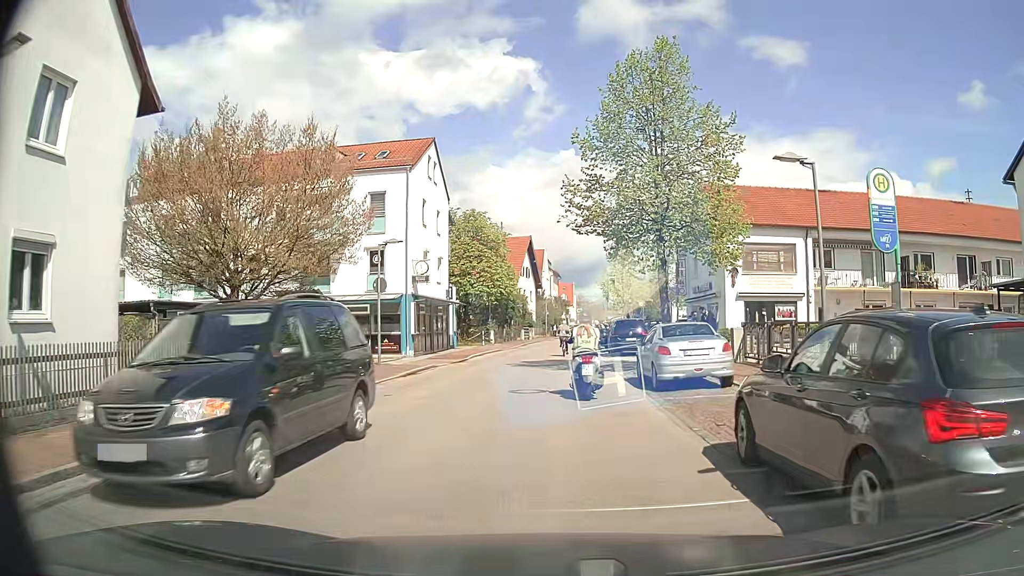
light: Day
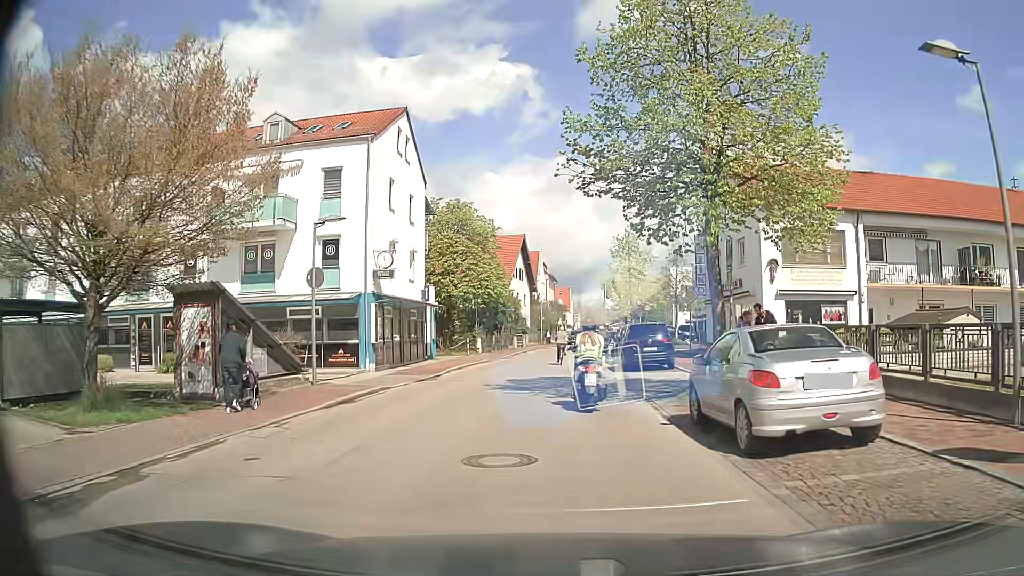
(0.0, +6.7) m; 0°
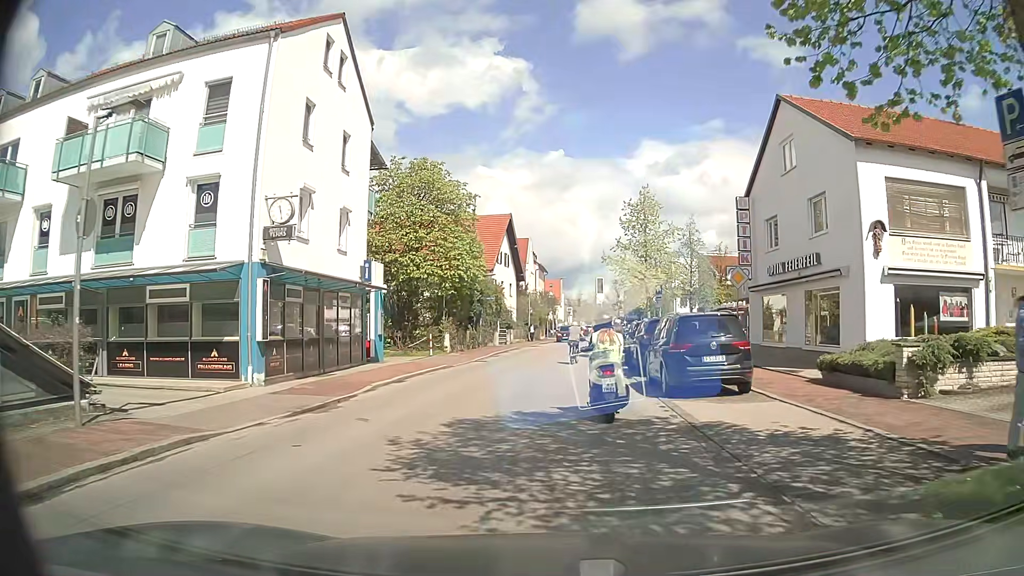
(+0.1, +10.0) m; +1°
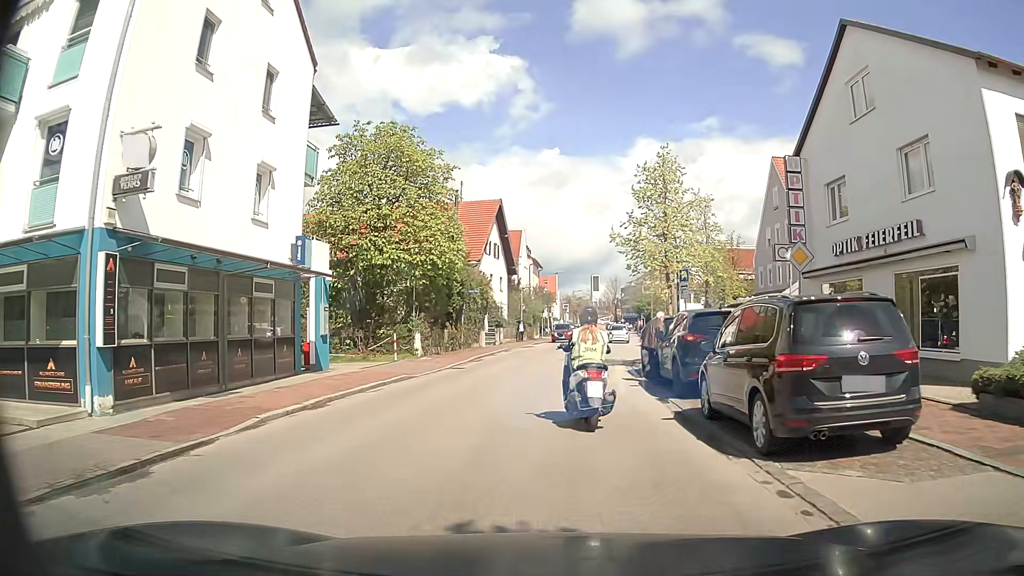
(+0.1, +6.4) m; +2°
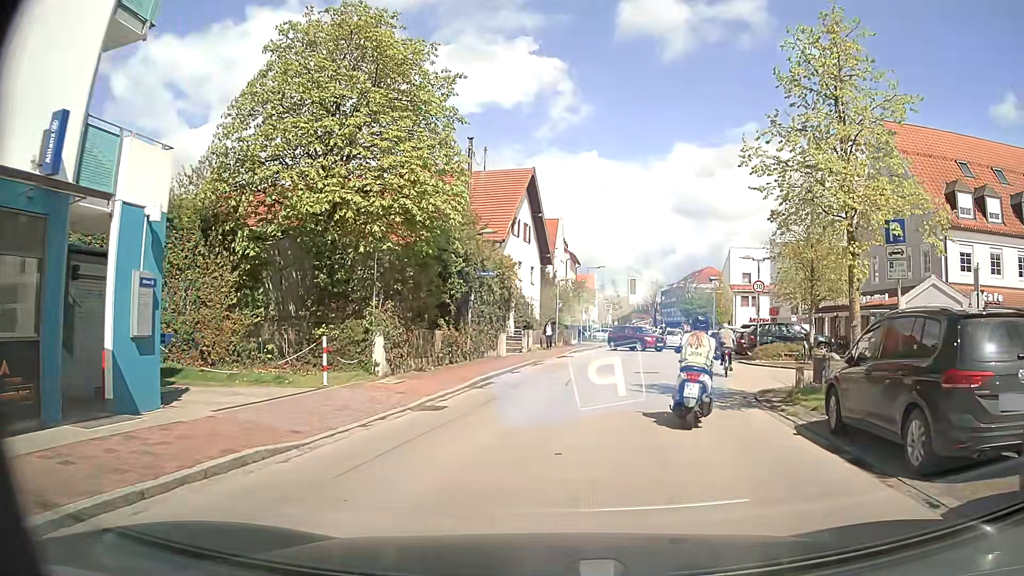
(-0.7, +12.1) m; -5°
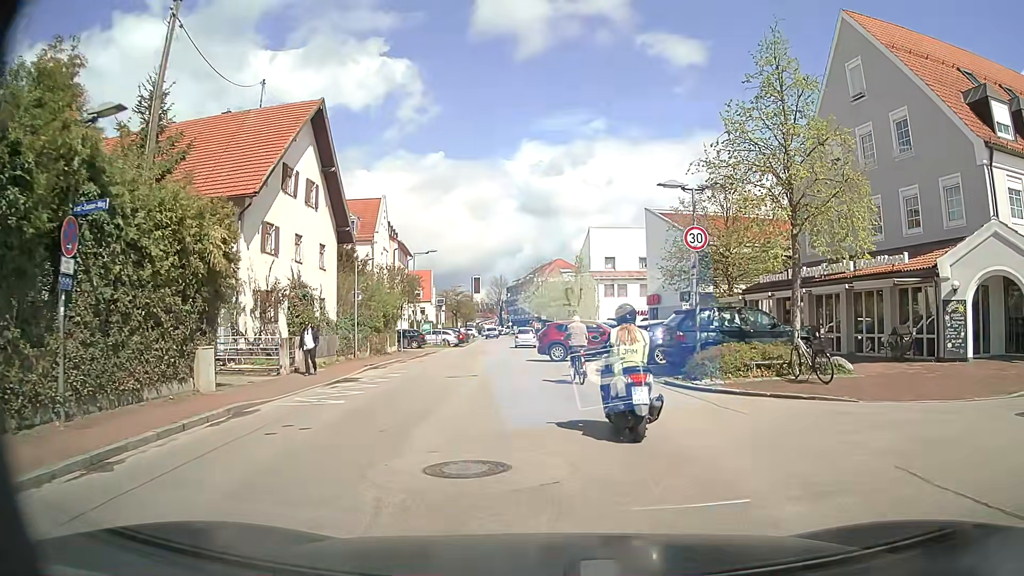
(+2.3, +14.7) m; +15°
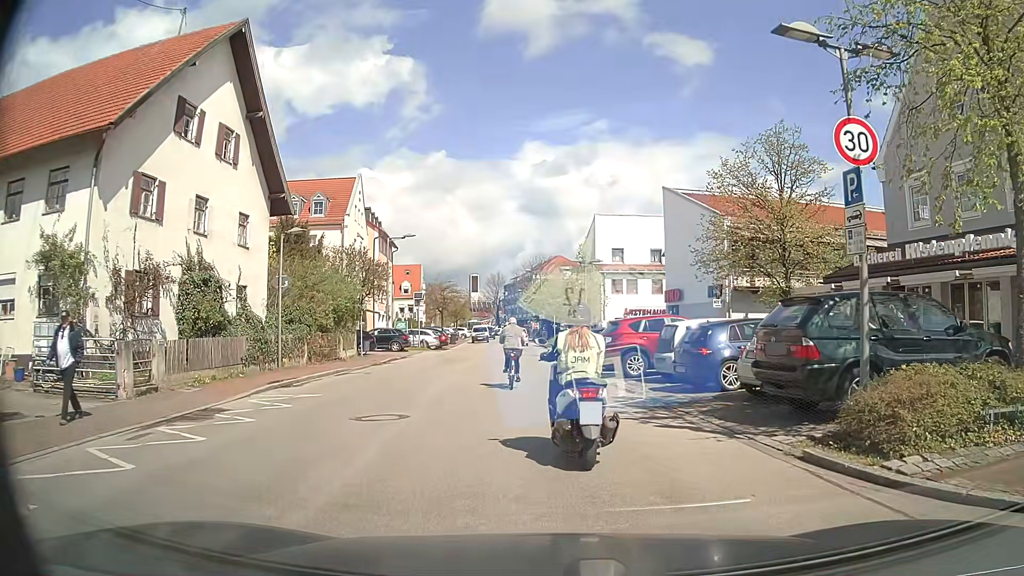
(0.0, +8.9) m; 0°
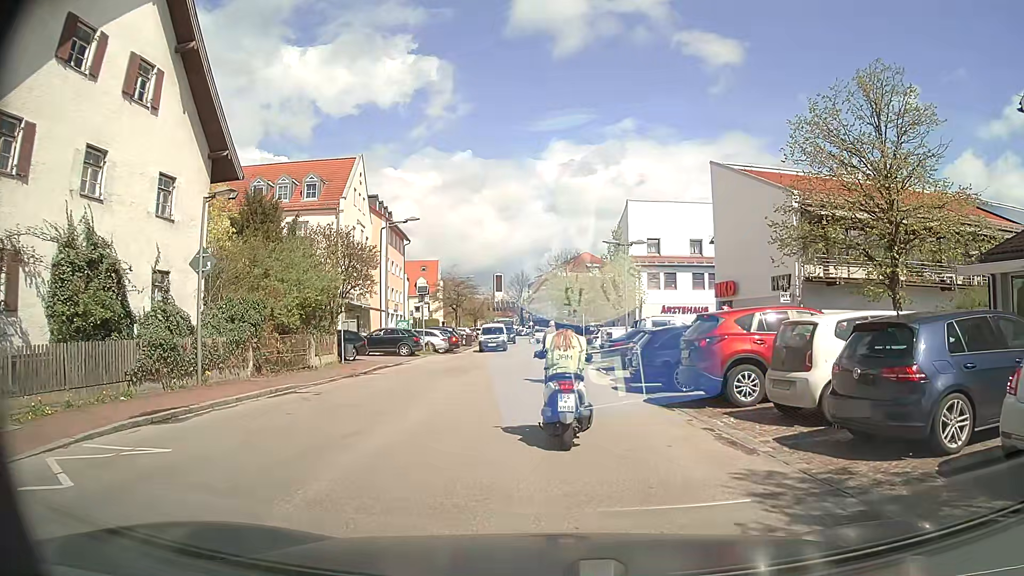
(-0.2, +7.2) m; -4°
(0, +10) (0, +20) (0, +30) (+1, +40) (+1, +50) (+1, +60) (+1, +70) (0, +80) (0, +90) (0, +100) m
